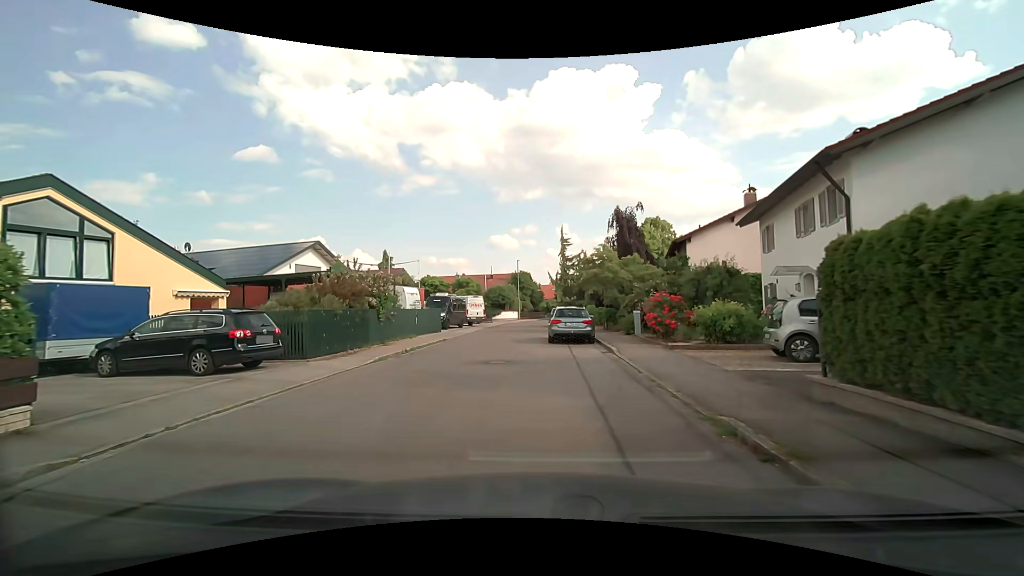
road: residential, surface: asphalt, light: Day
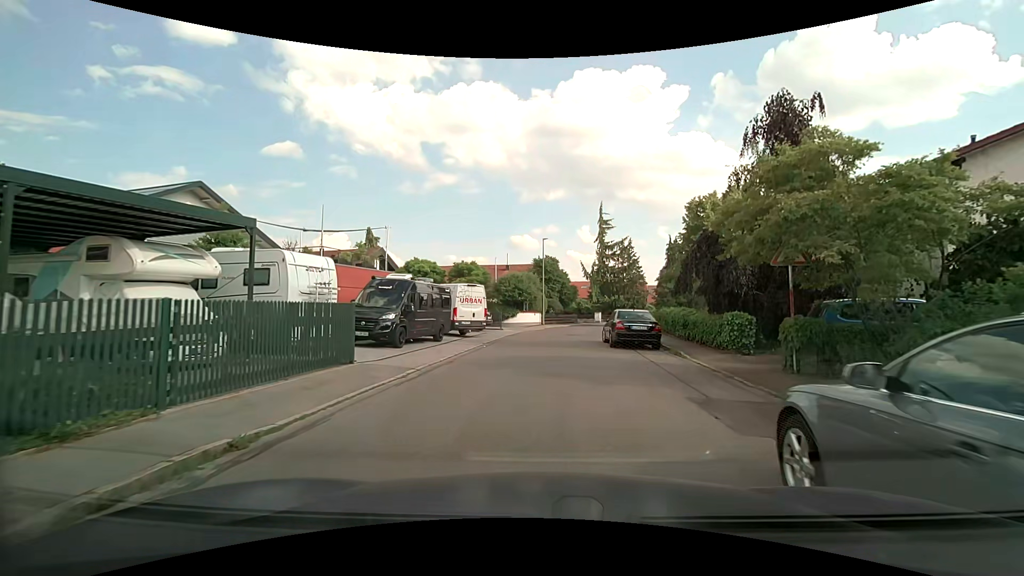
(-1.3, +18.9) m; -3°
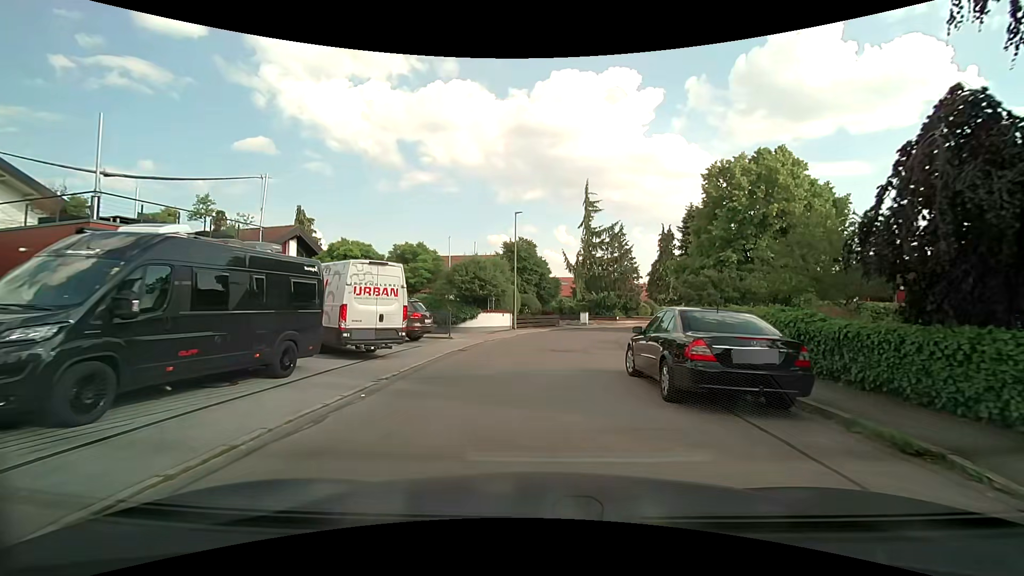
(+0.3, +11.3) m; +2°
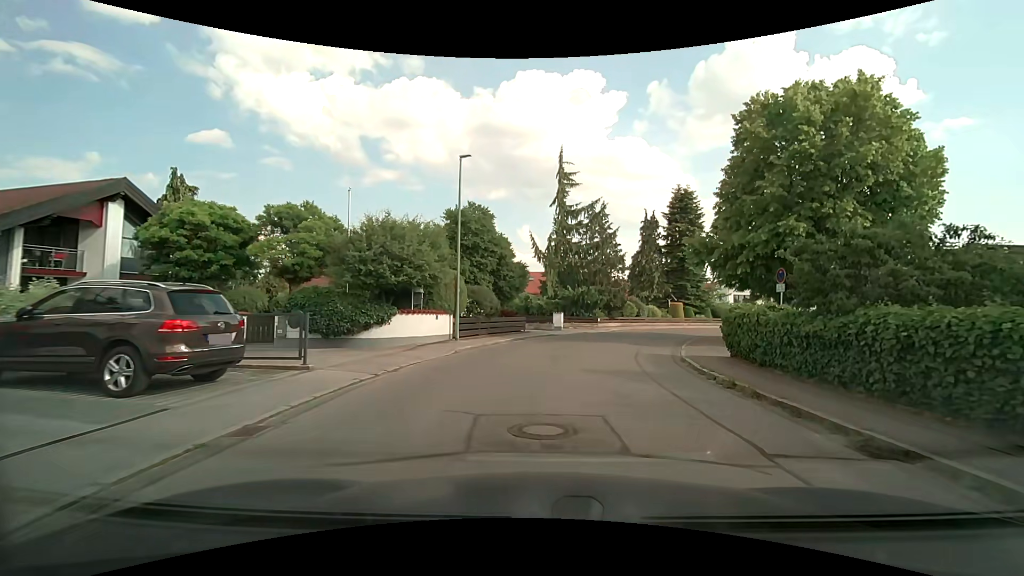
(+0.2, +11.4) m; +4°
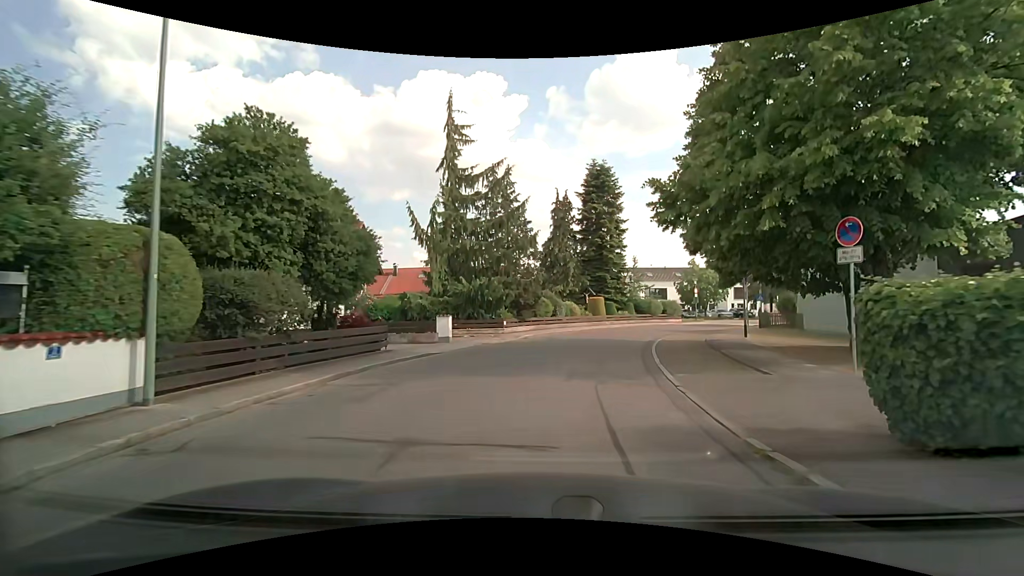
(+1.1, +11.2) m; +11°
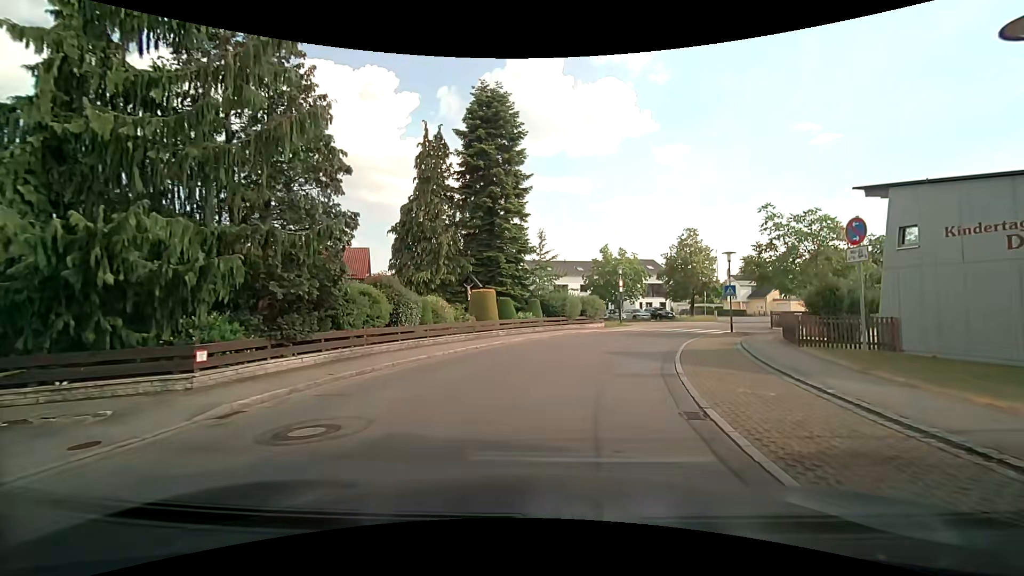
(+1.7, +18.1) m; +12°
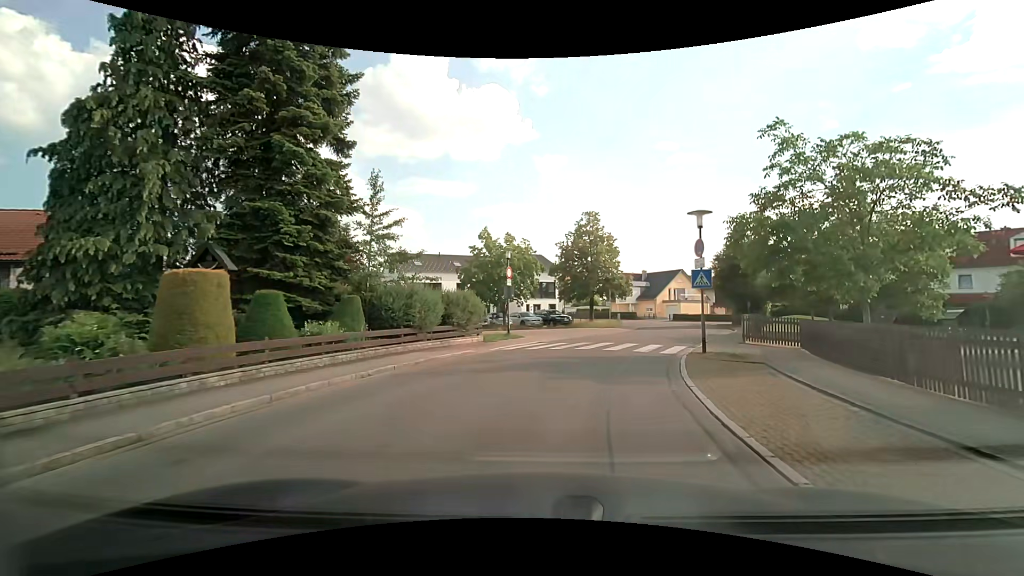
(+1.4, +14.1) m; +12°
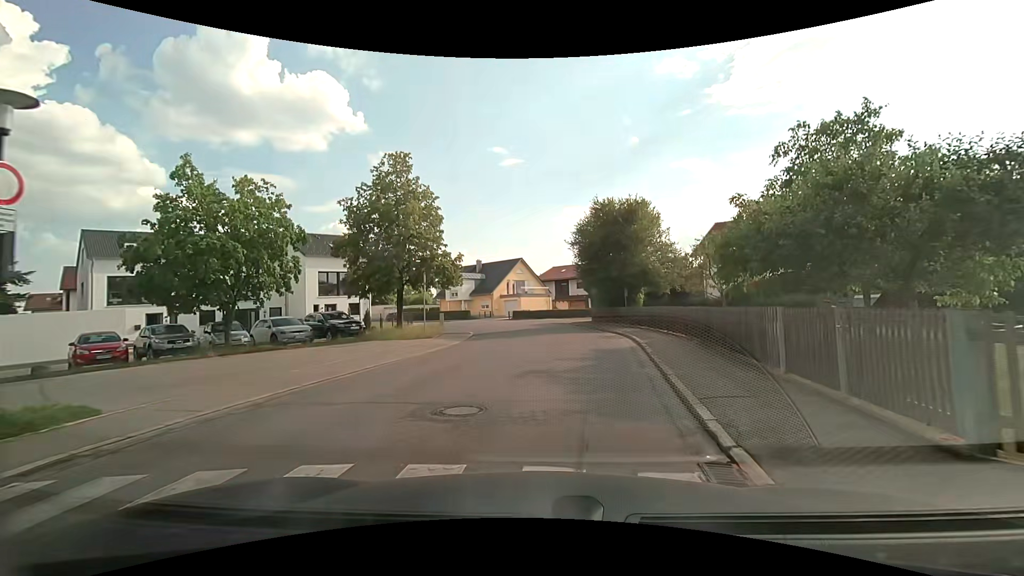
(+3.0, +17.0) m; +18°
